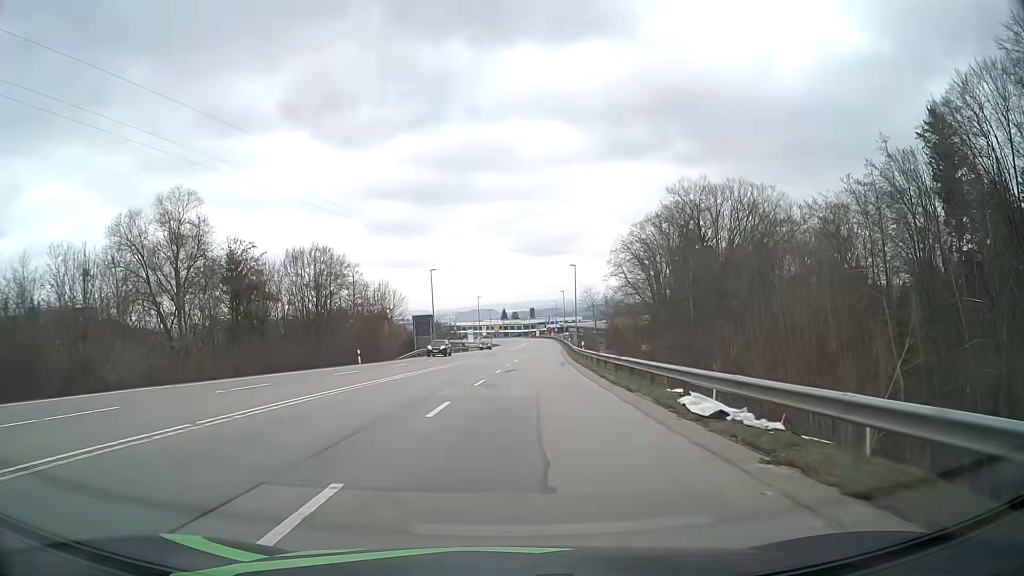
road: secondary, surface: asphalt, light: Day
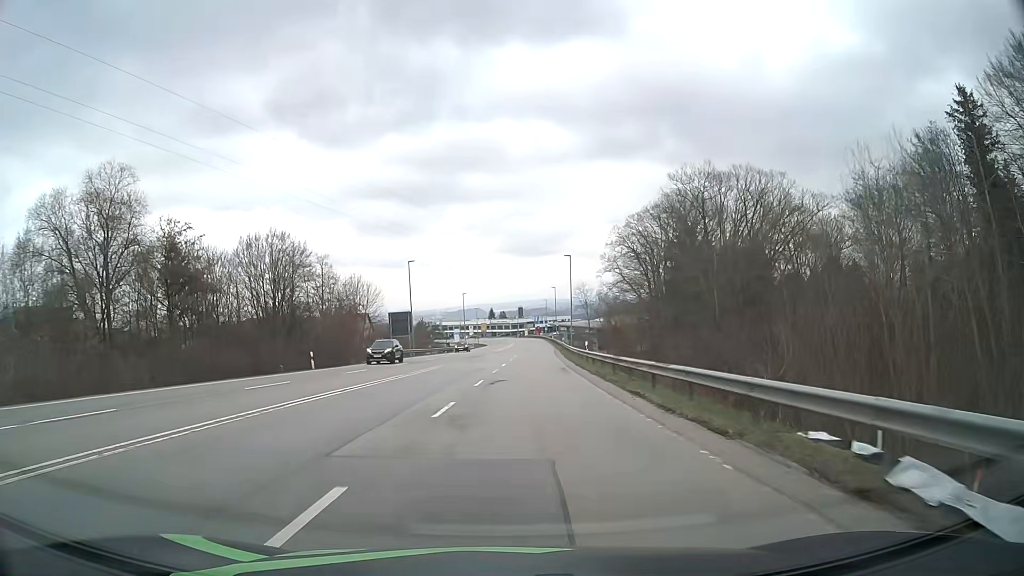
(+0.1, +8.9) m; +1°
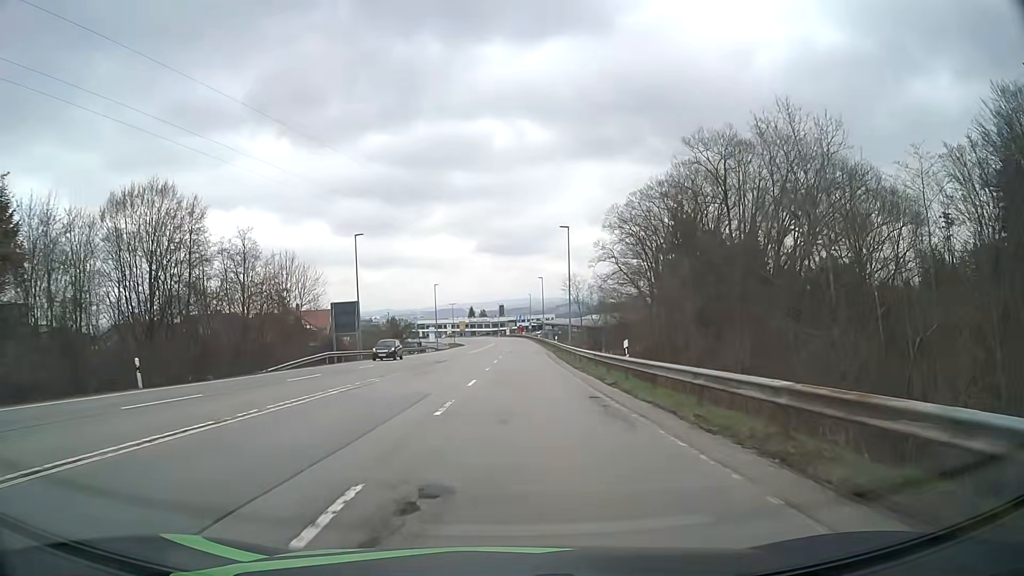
(+0.3, +17.8) m; +2°
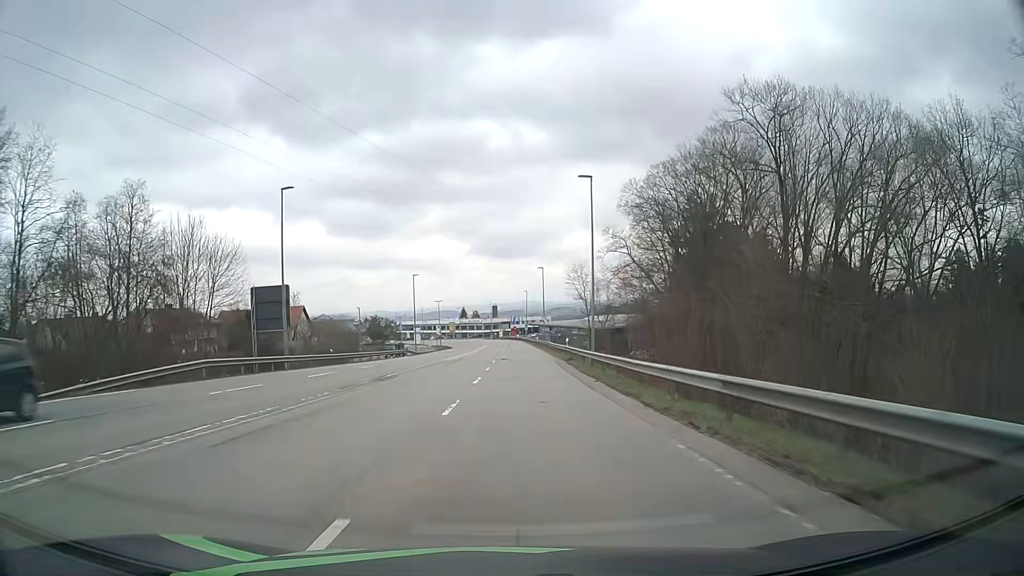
(+0.1, +17.8) m; 0°
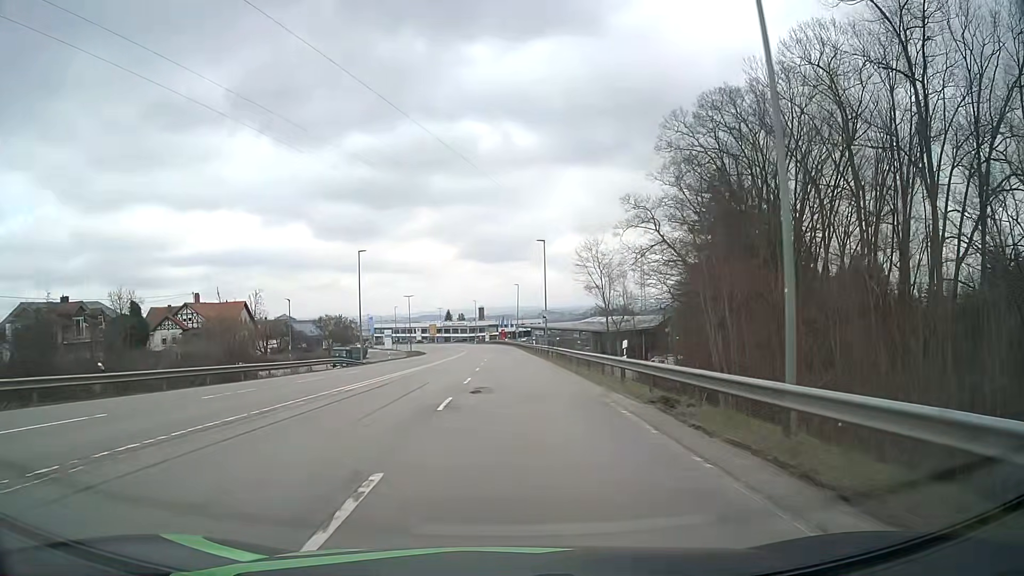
(+0.4, +26.6) m; +1°
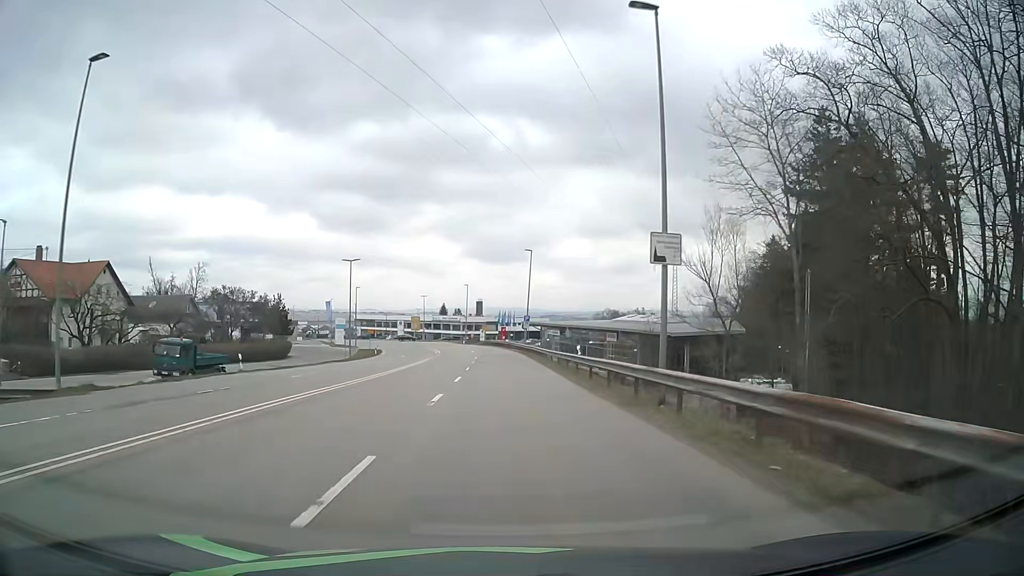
(-0.1, +43.9) m; 0°
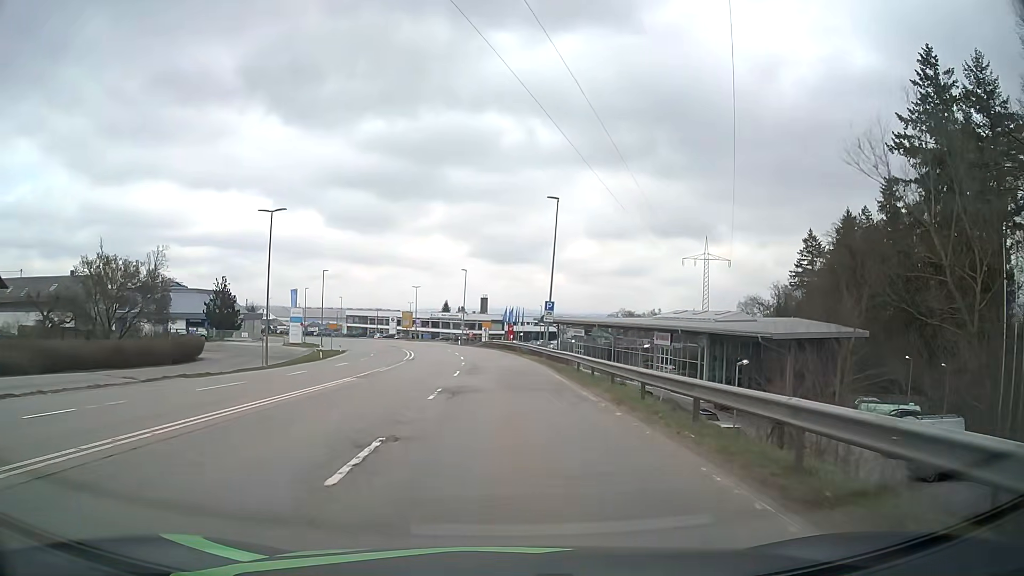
(-0.2, +25.6) m; -1°
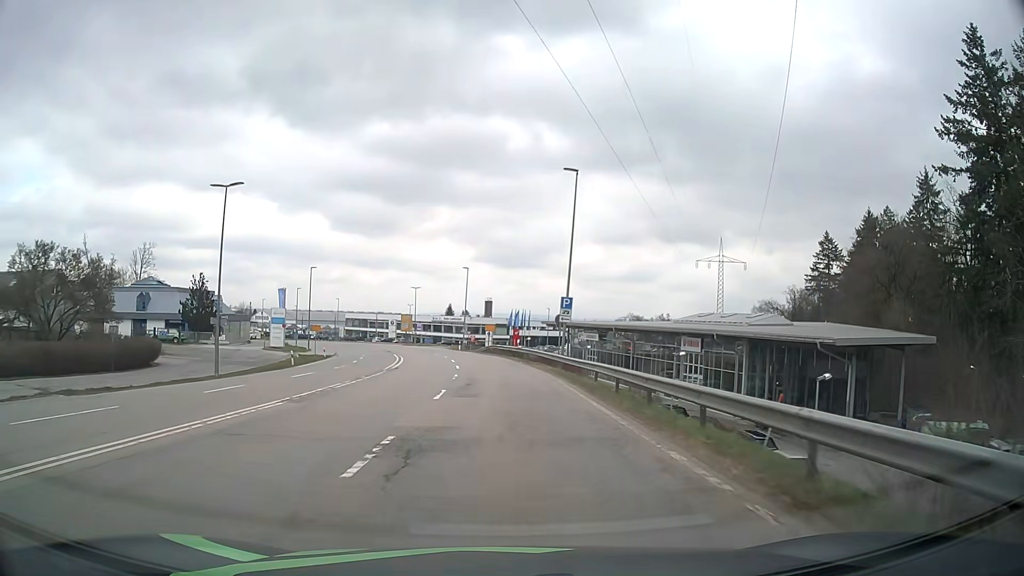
(0.0, +8.4) m; 0°
(0, +10) (0, +20) (-1, +30) (-1, +40) (-3, +50) (-4, +60) (-6, +70) (-8, +79) (-11, +89) (-14, +98) m
